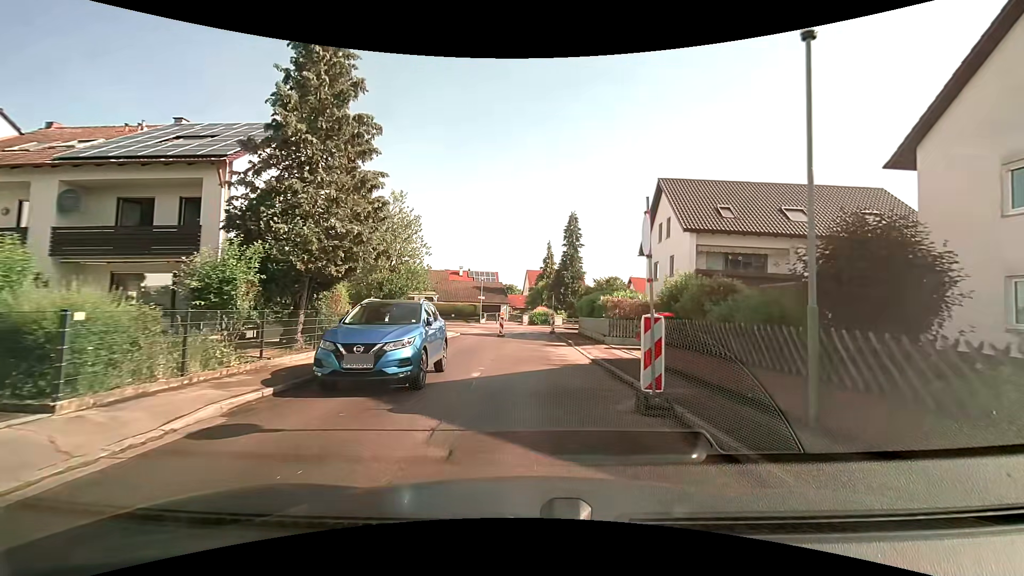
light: Day
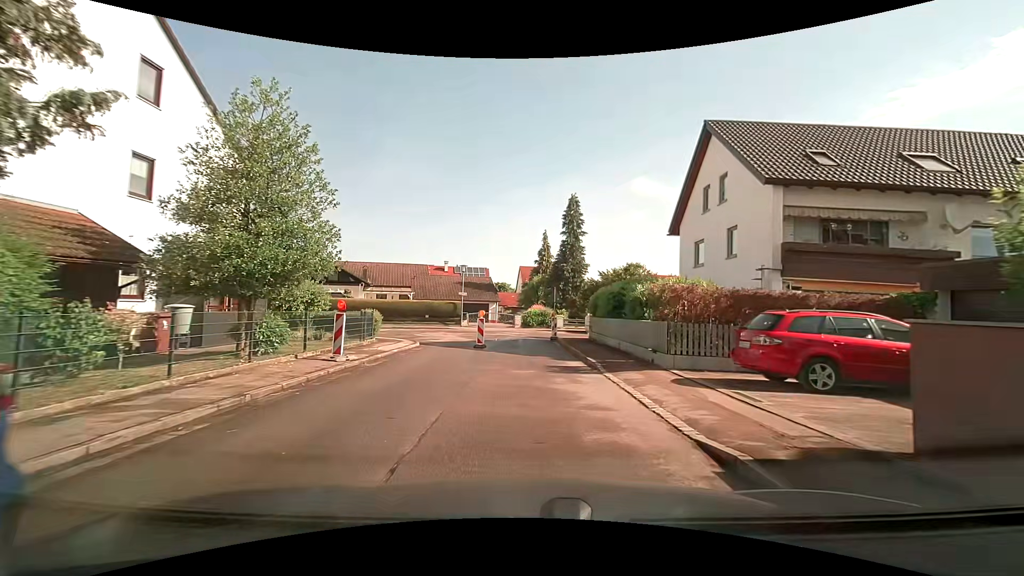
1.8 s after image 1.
(0.0, +10.0) m; +1°
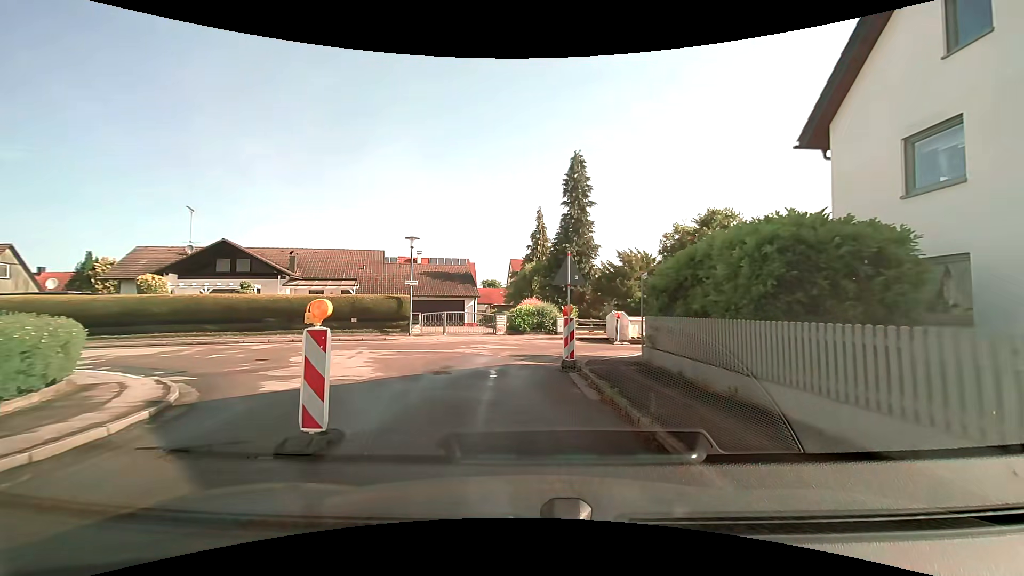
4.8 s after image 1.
(+0.2, +15.0) m; +1°
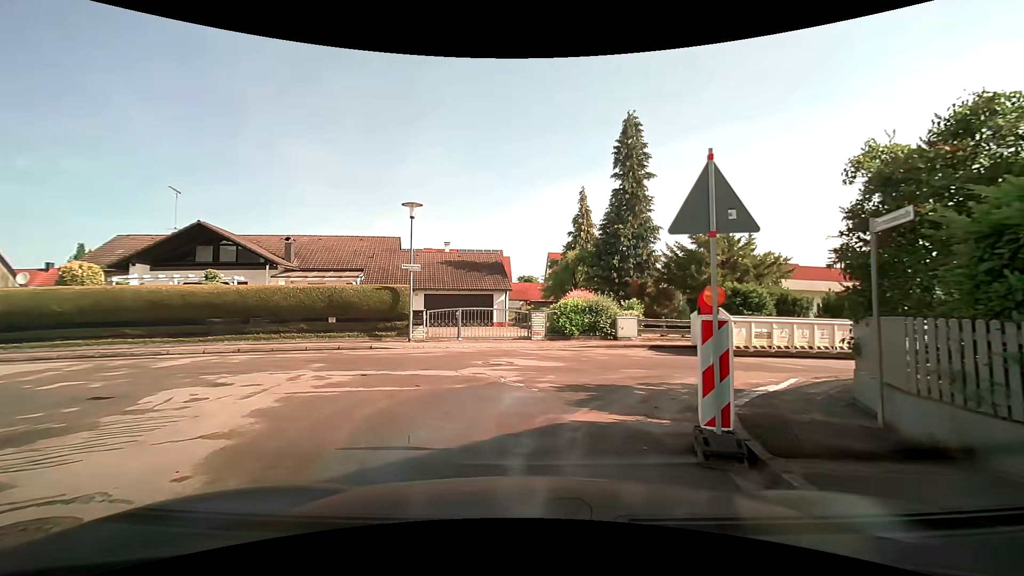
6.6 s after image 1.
(-0.2, +7.5) m; -4°
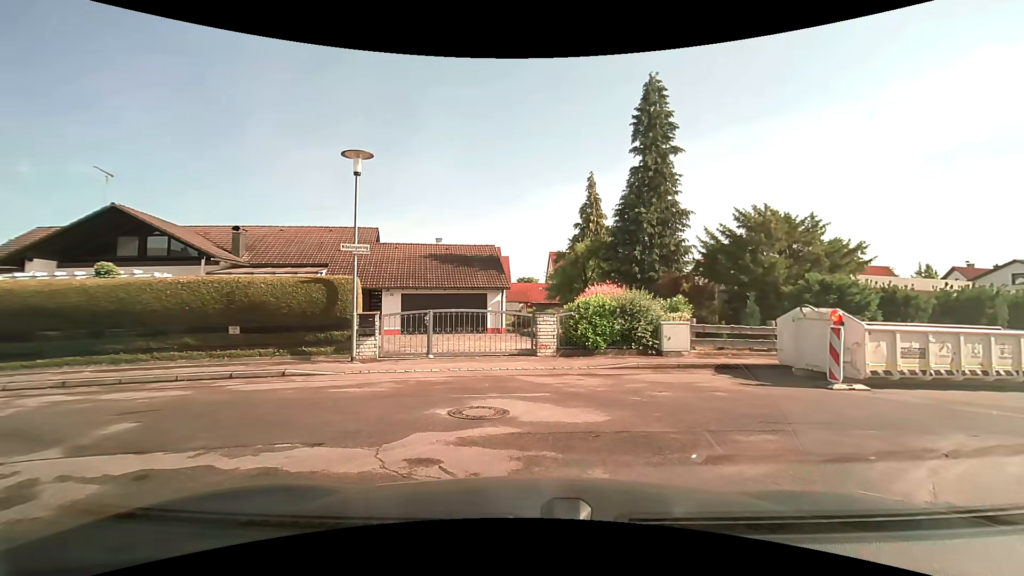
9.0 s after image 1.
(-0.1, +5.9) m; +1°
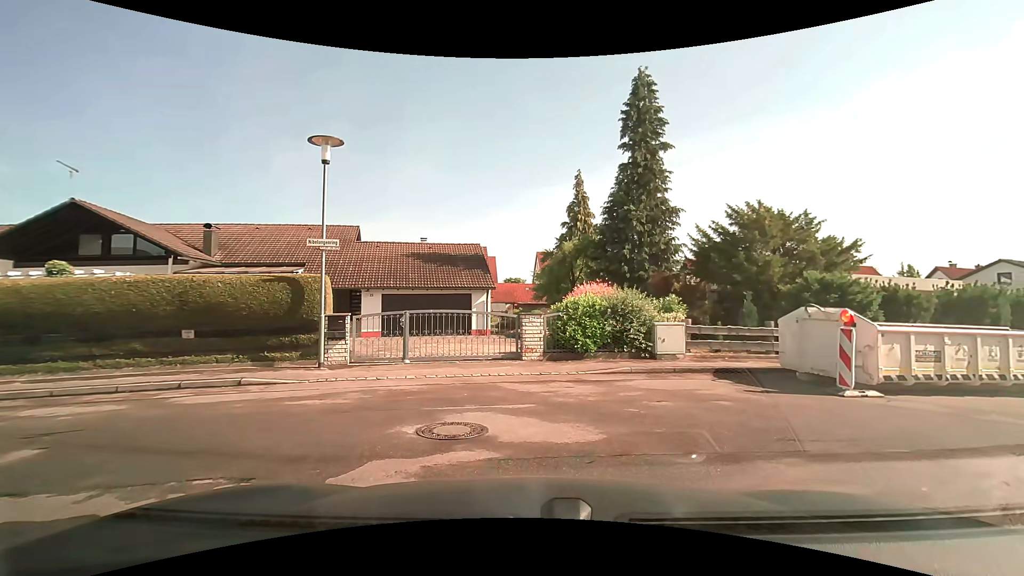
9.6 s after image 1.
(0.0, +0.9) m; 0°
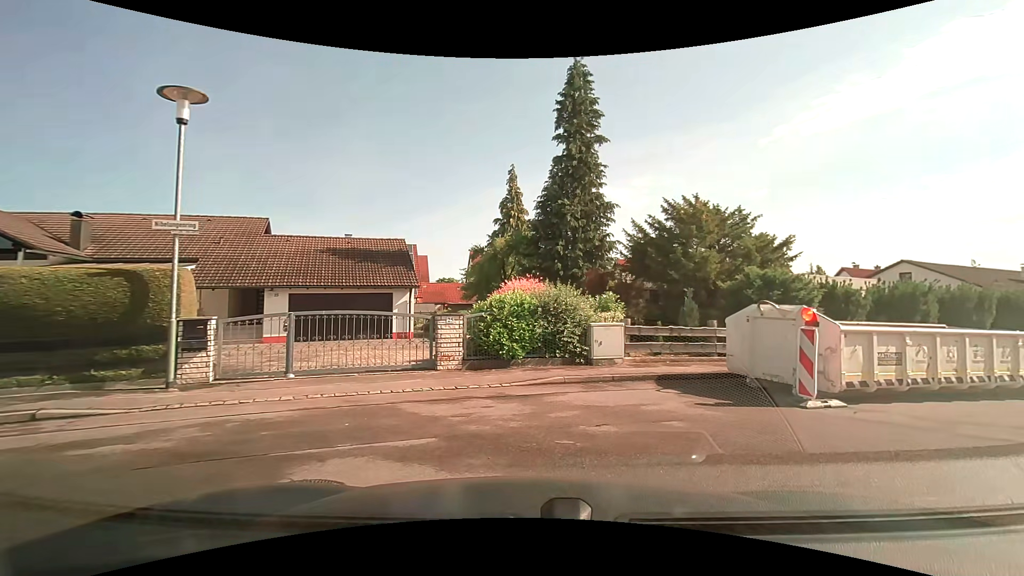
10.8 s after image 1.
(+0.1, +1.9) m; +8°
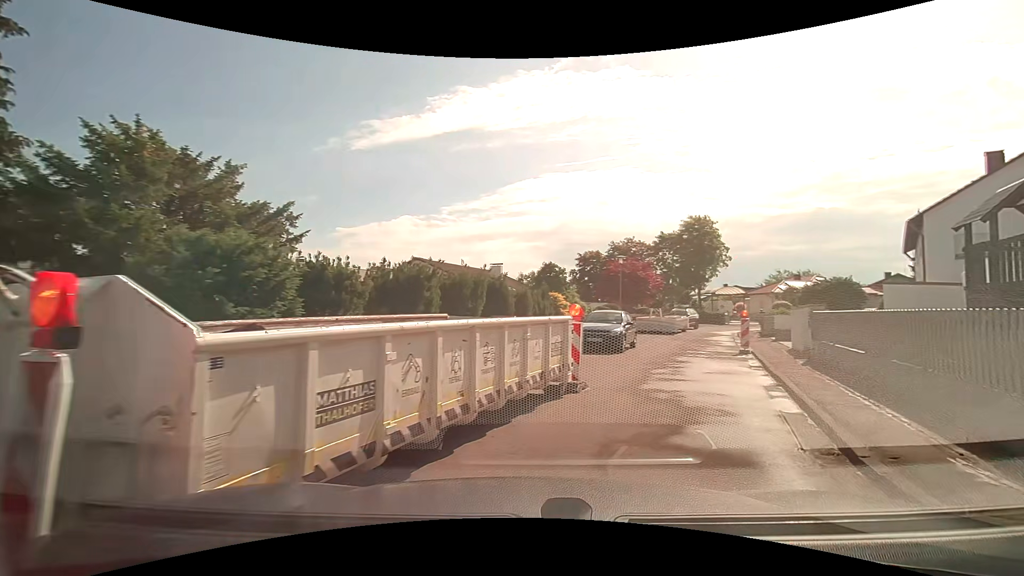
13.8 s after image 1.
(+2.5, +6.3) m; +46°
(+3, +10) (+6, +19) (+10, +28) (+14, +37) (+19, +46) (+28, +50) (+38, +50) (+46, +45) (+54, +38) (+62, +32) m
